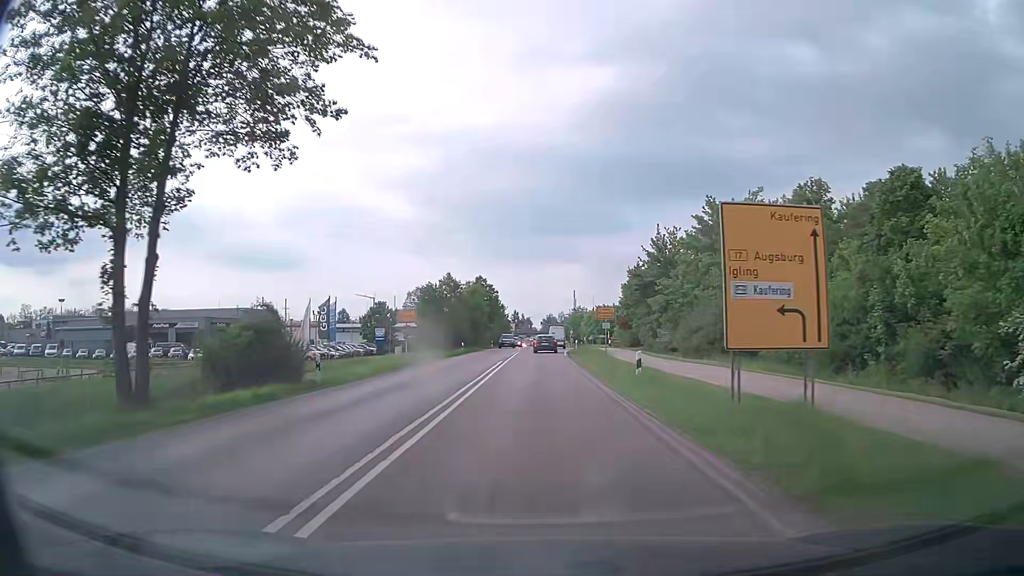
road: secondary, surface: asphalt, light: Day
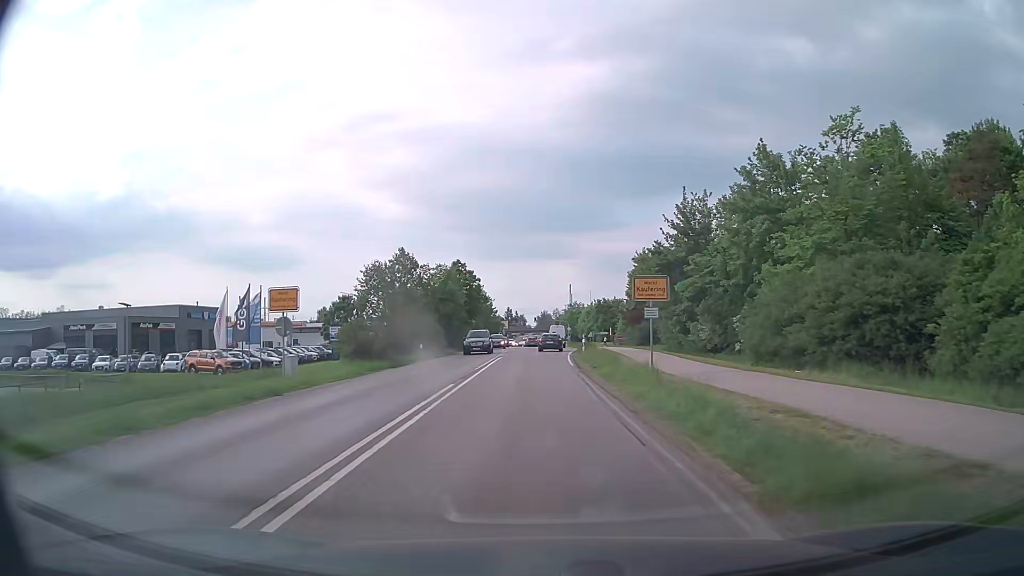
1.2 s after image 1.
(+0.3, +17.2) m; +1°
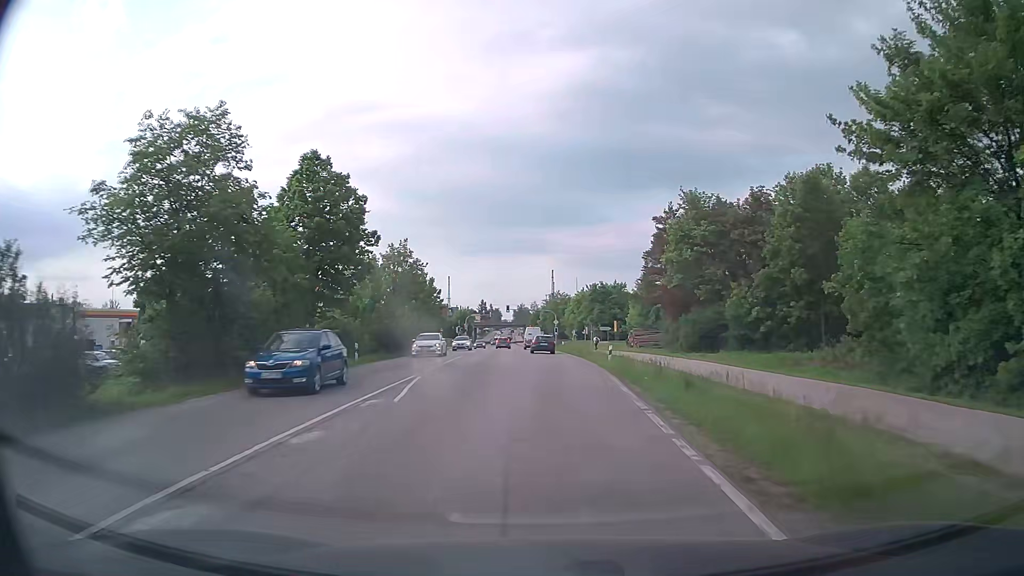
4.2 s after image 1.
(+0.2, +42.4) m; +2°
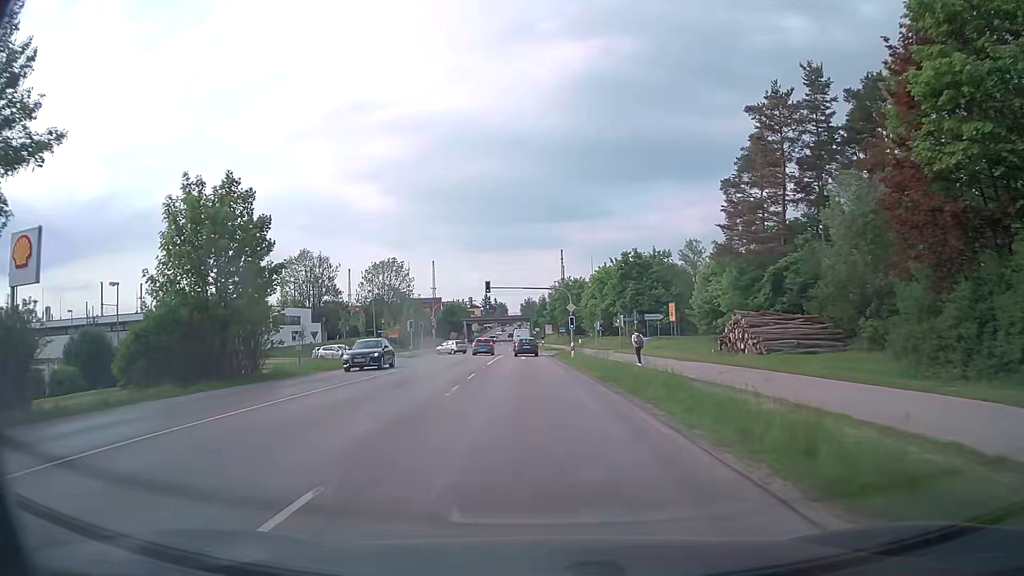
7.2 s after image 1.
(+0.3, +40.9) m; -1°
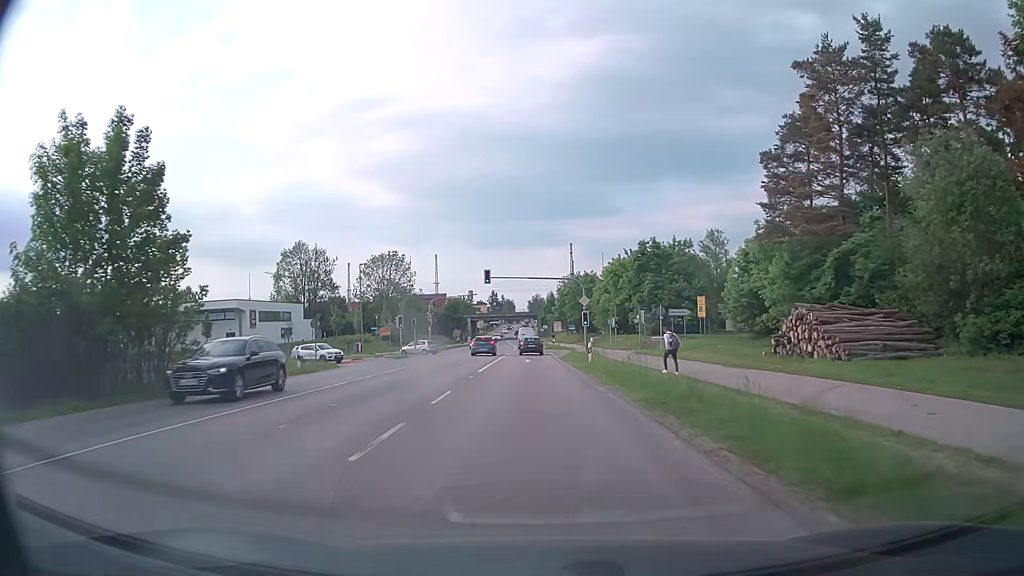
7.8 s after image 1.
(0.0, +8.1) m; -1°
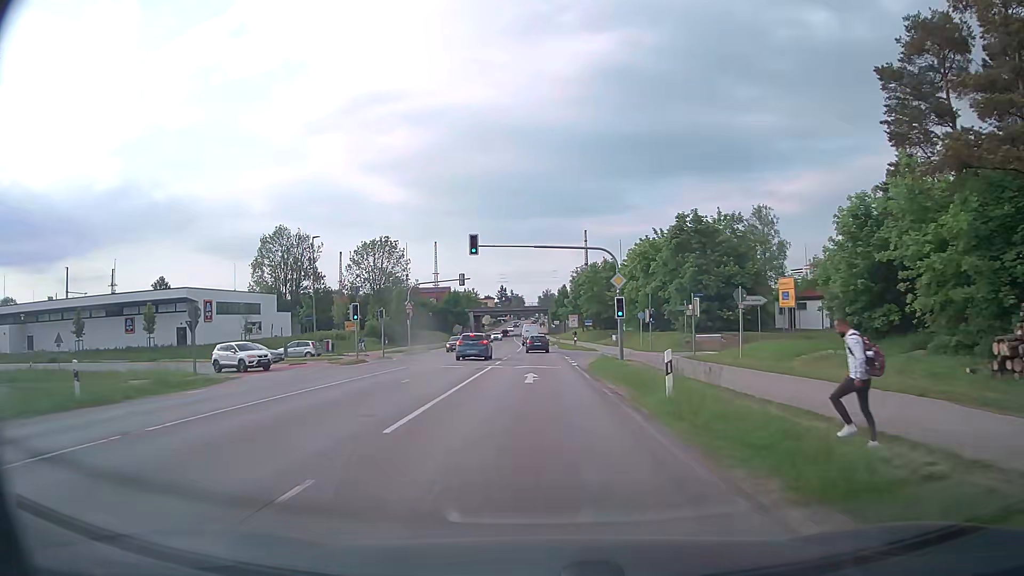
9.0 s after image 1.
(-0.1, +16.2) m; -1°
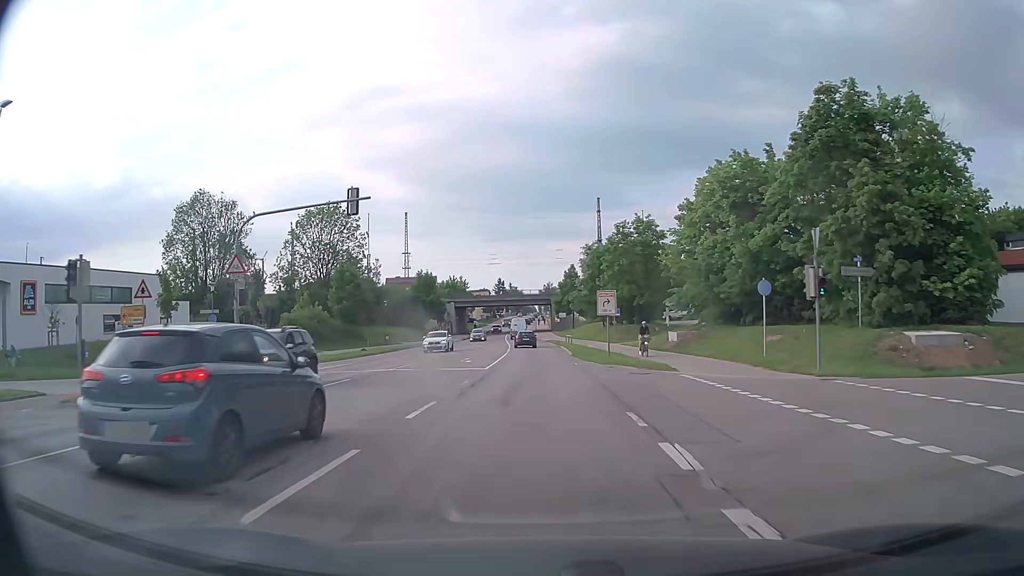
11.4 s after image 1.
(-0.1, +32.5) m; 0°
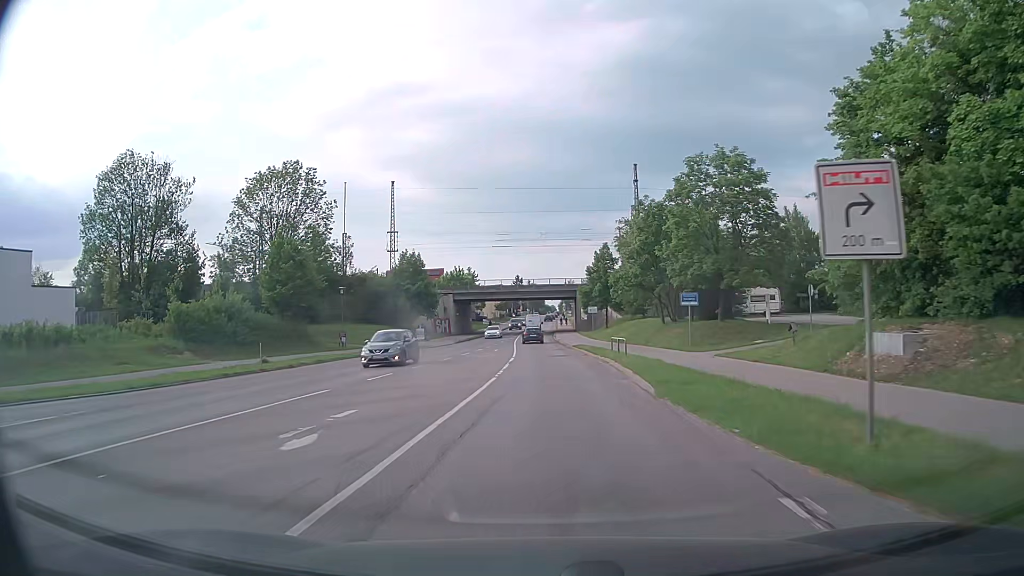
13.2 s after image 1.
(-0.3, +24.1) m; -1°
(0, +10) (0, +20) (0, +30) (-1, +40) (-1, +50) (-1, +60) (-1, +70) (-2, +80) (-2, +90) (-2, +100) m
